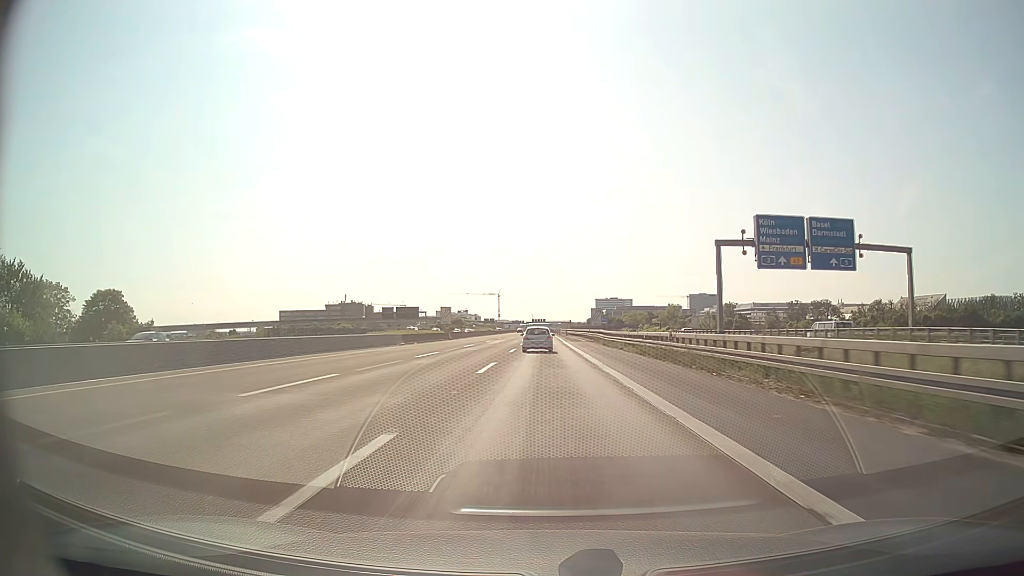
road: motorway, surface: asphalt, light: Day
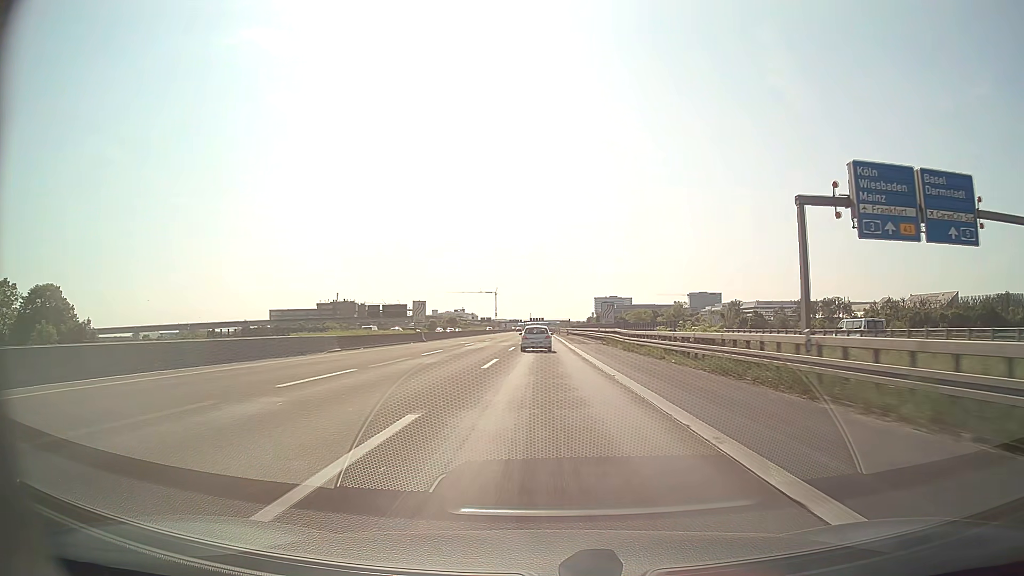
(+0.1, +16.1) m; 0°
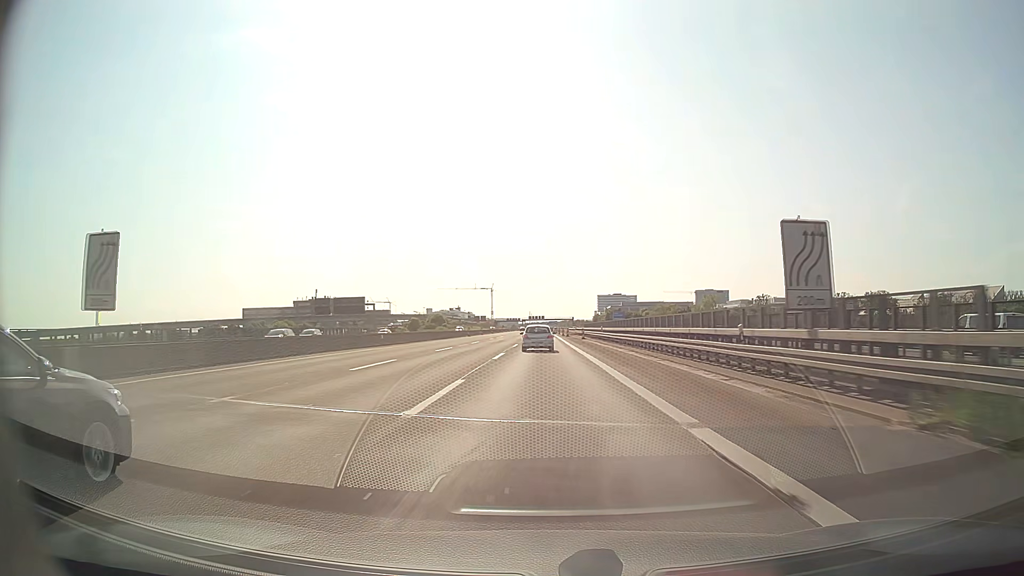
(+0.1, +47.6) m; 0°
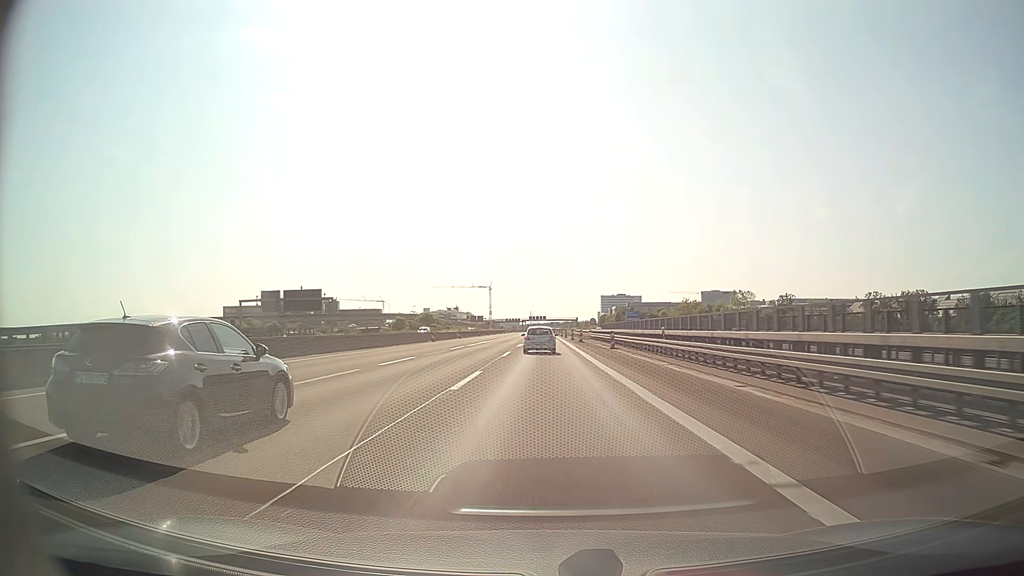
(-0.1, +31.4) m; 0°
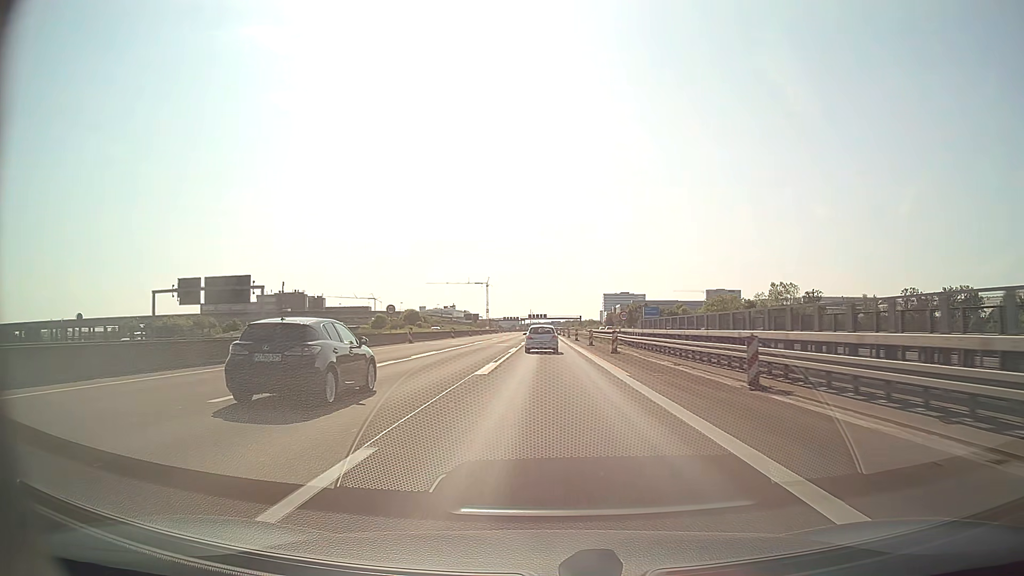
(0.0, +31.0) m; 0°
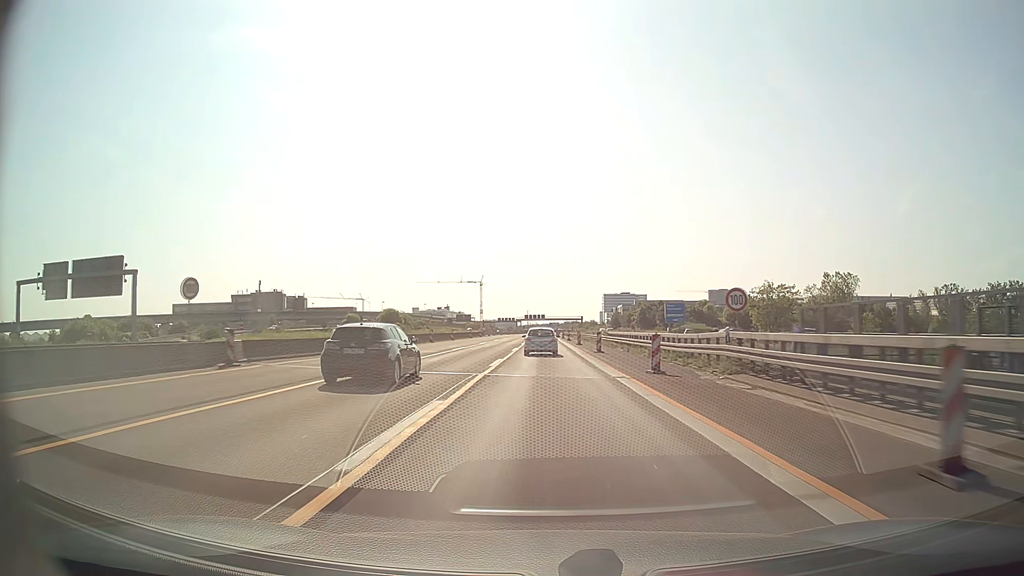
(+0.1, +30.5) m; 0°
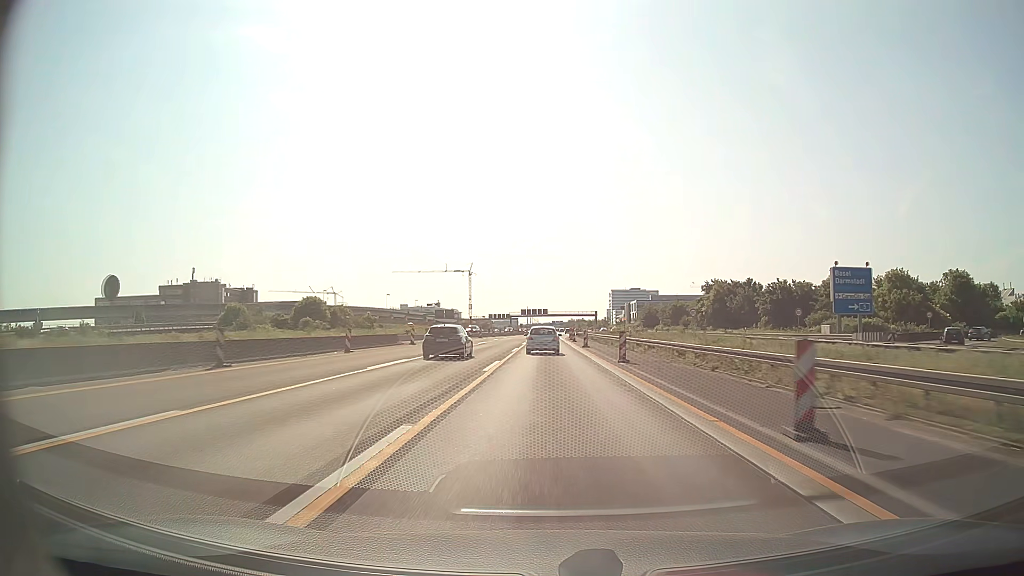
(-0.1, +74.9) m; 0°
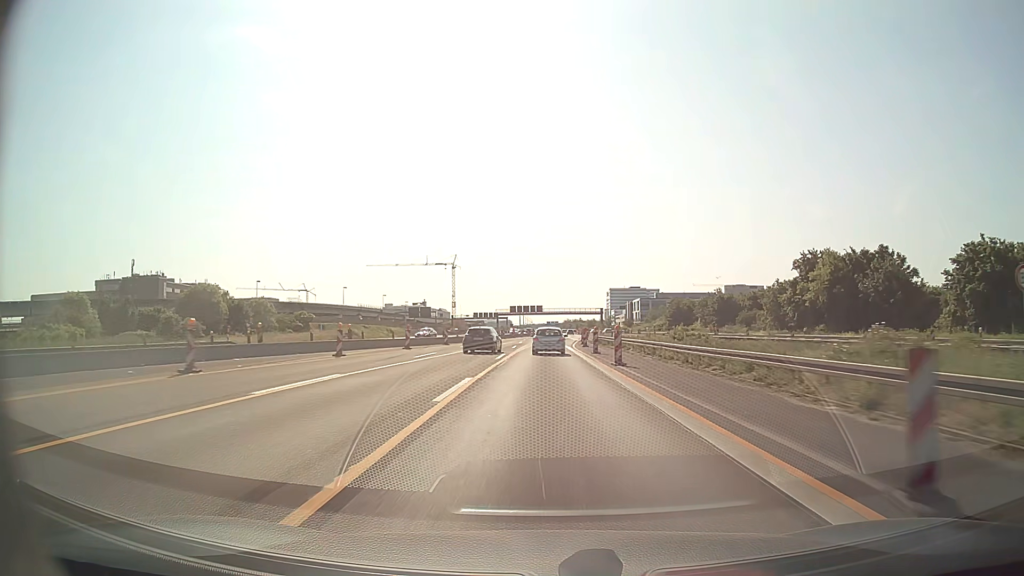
(+0.2, +44.2) m; +1°
(0, +10) (0, +20) (0, +30) (0, +40) (0, +50) (+1, +60) (+1, +70) (+2, +80) (+3, +90) (+4, +100) m
